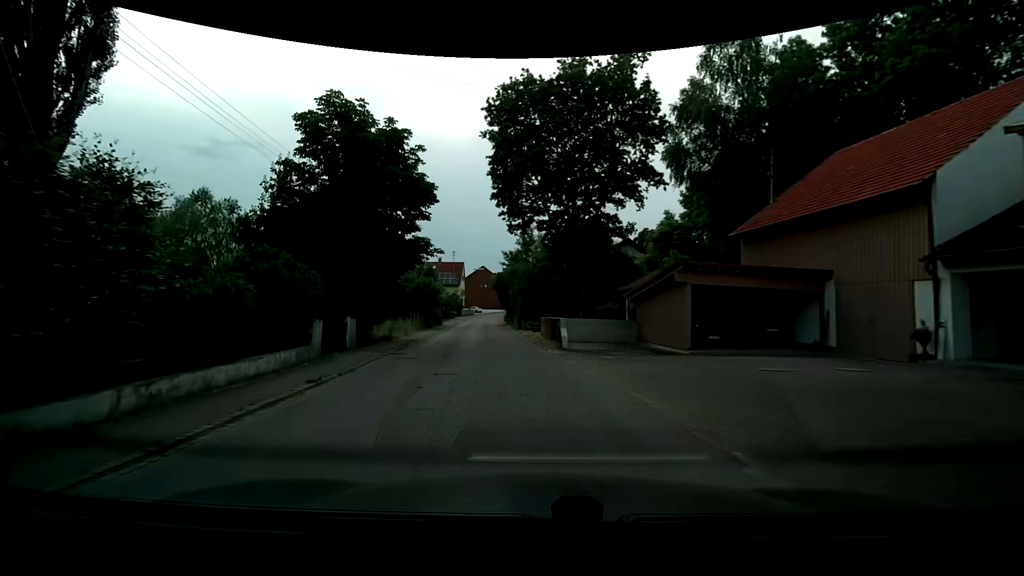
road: residential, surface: asphalt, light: Day
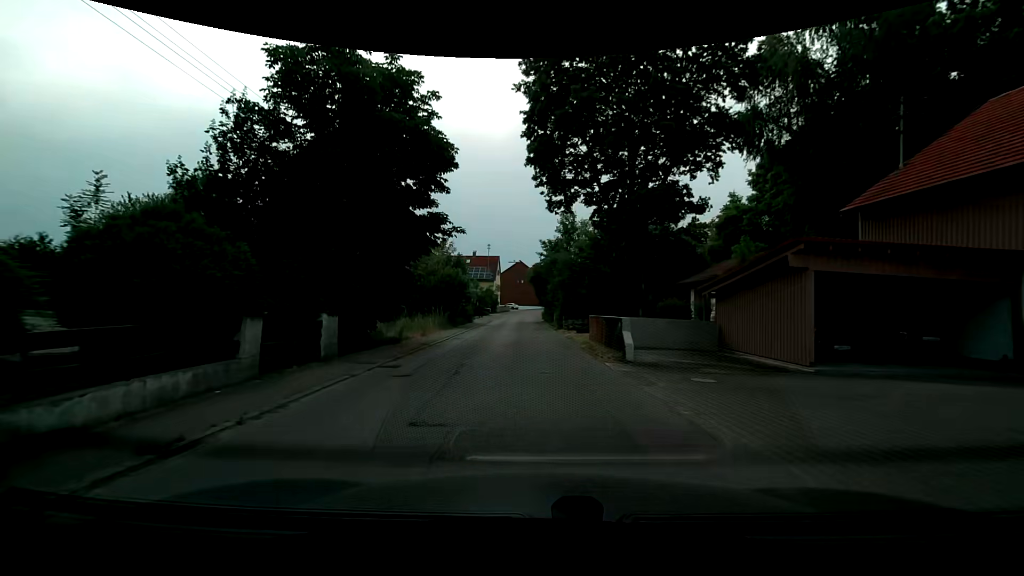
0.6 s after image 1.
(-0.3, +5.5) m; -5°
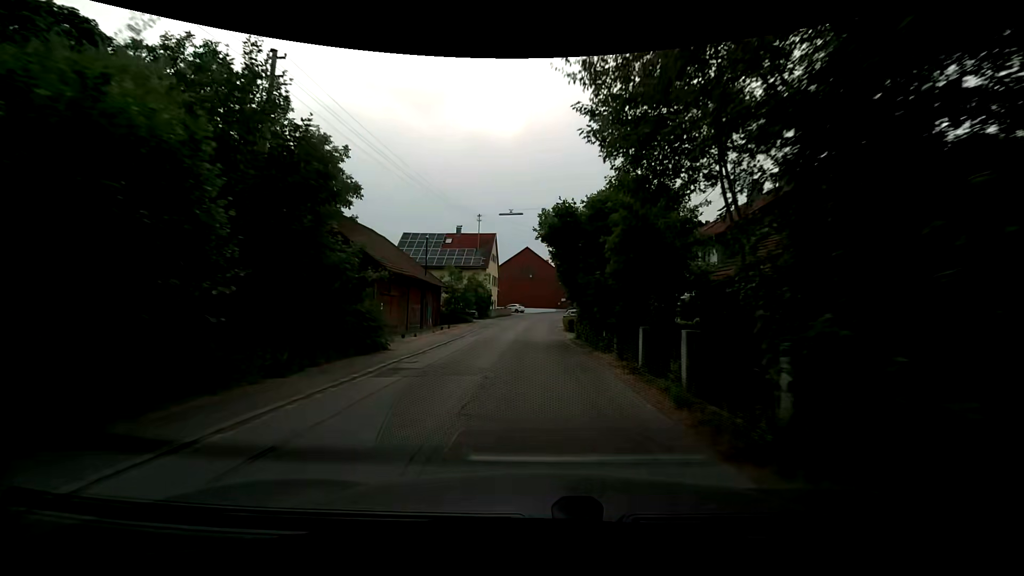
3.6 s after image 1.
(-0.6, +30.7) m; -1°
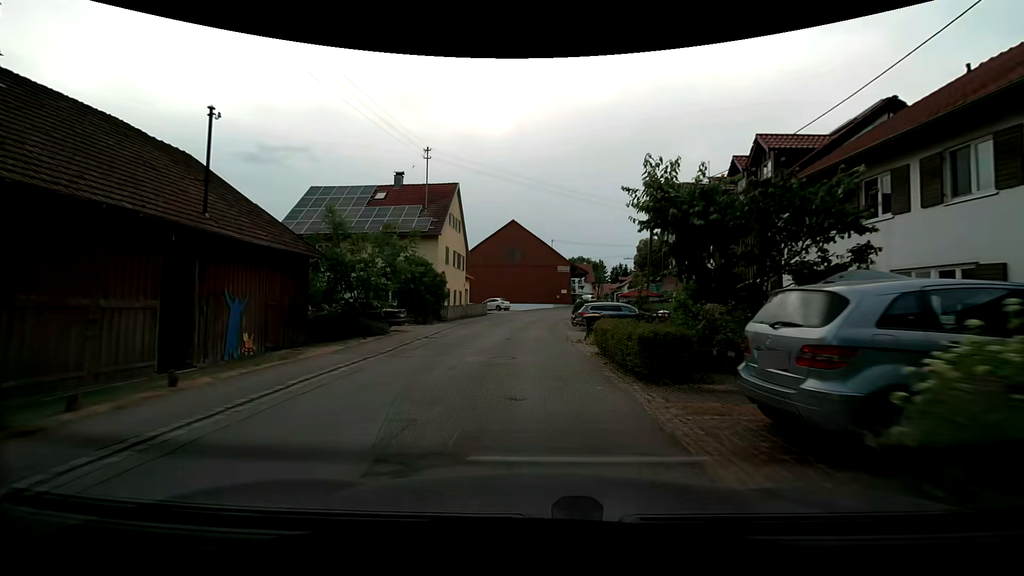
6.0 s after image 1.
(0.0, +23.5) m; +1°
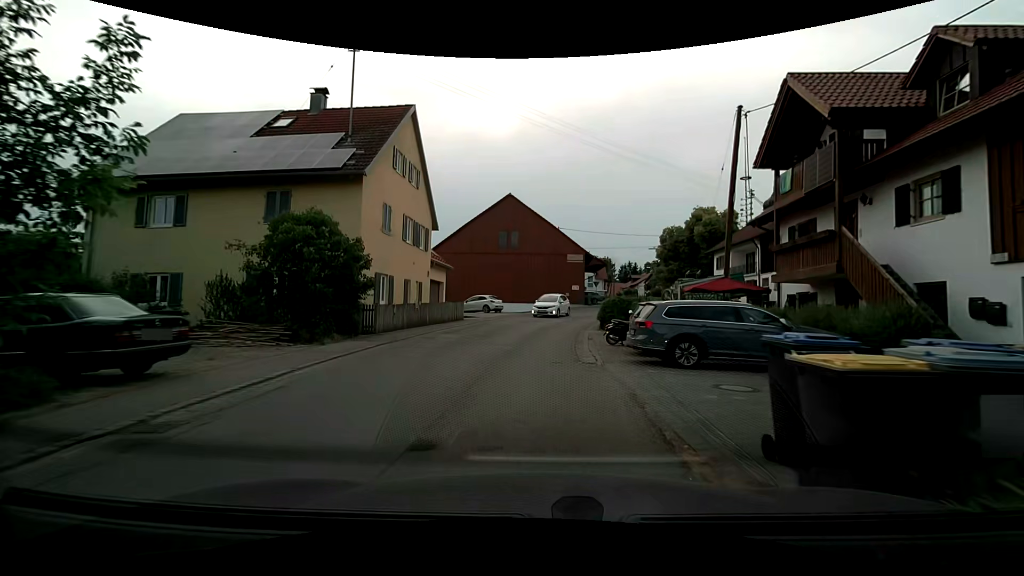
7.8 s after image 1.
(-0.2, +14.8) m; -1°
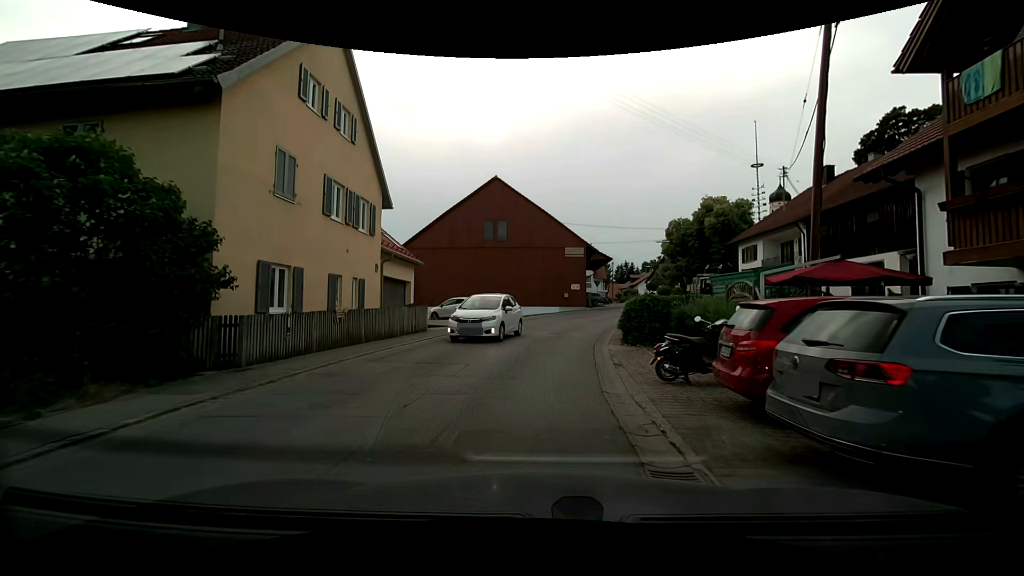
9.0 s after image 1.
(0.0, +7.5) m; +1°
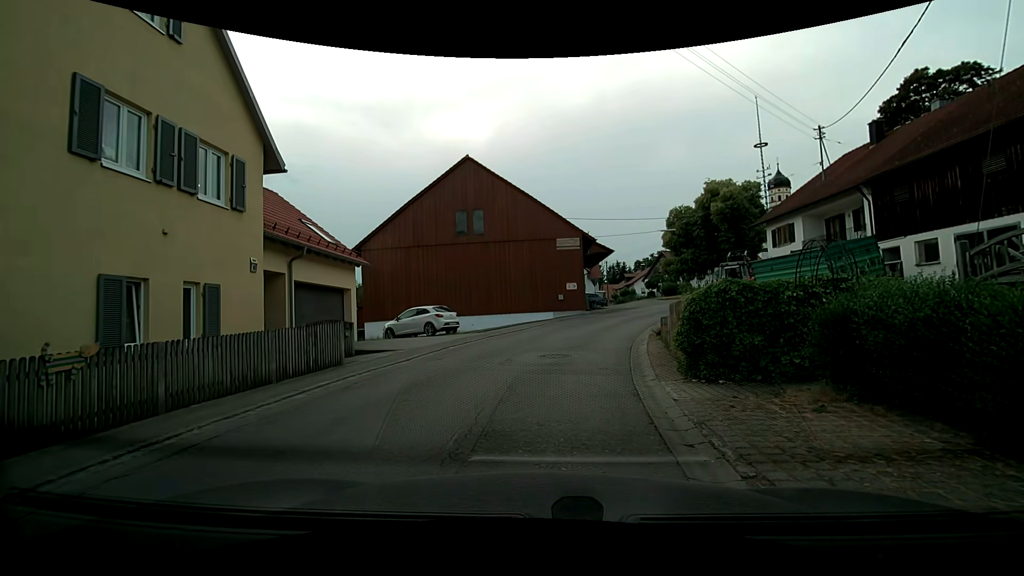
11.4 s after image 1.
(+0.1, +7.2) m; +1°
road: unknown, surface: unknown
